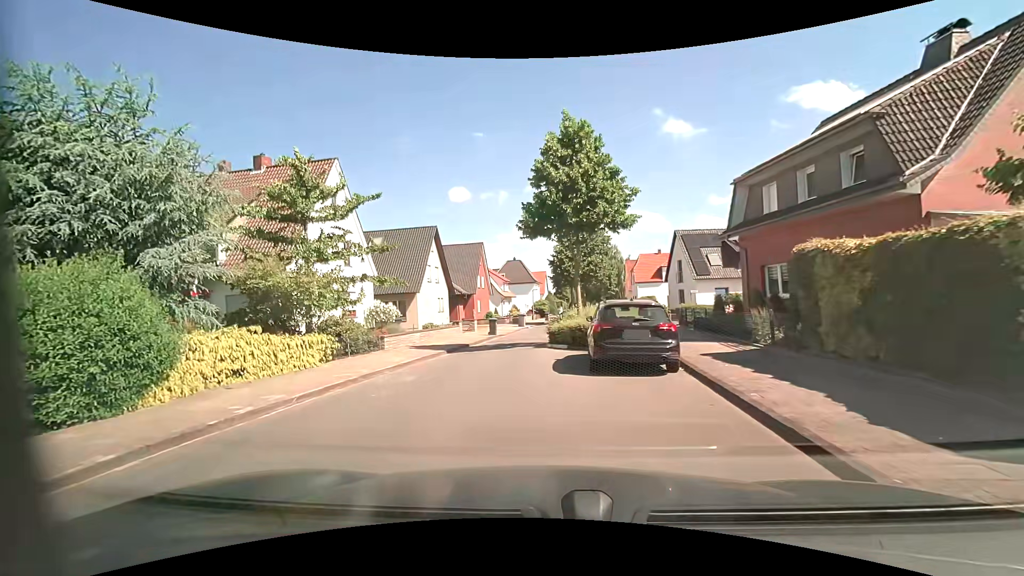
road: unclassified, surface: asphalt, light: Day
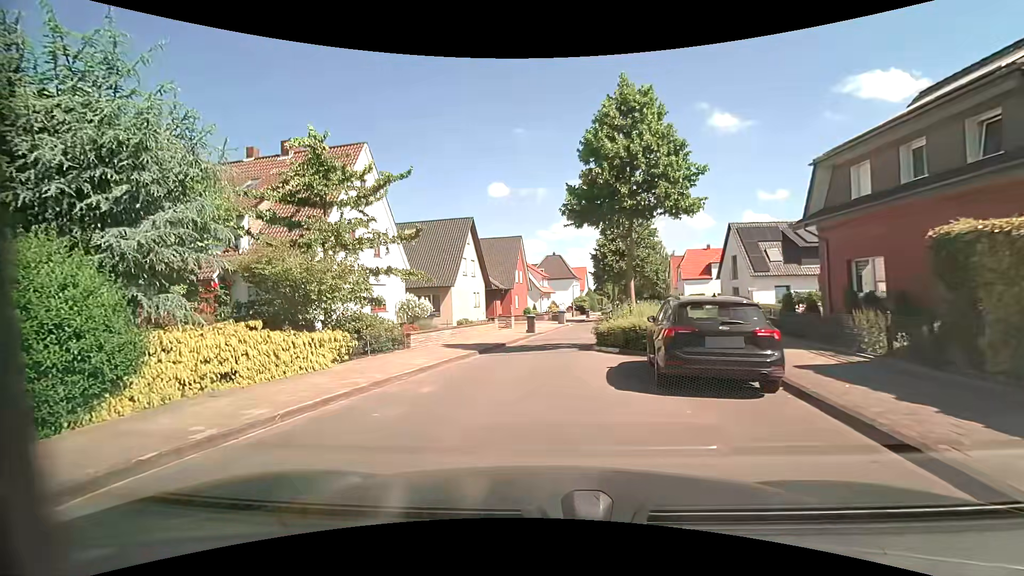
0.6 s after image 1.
(-0.1, +2.2) m; -5°
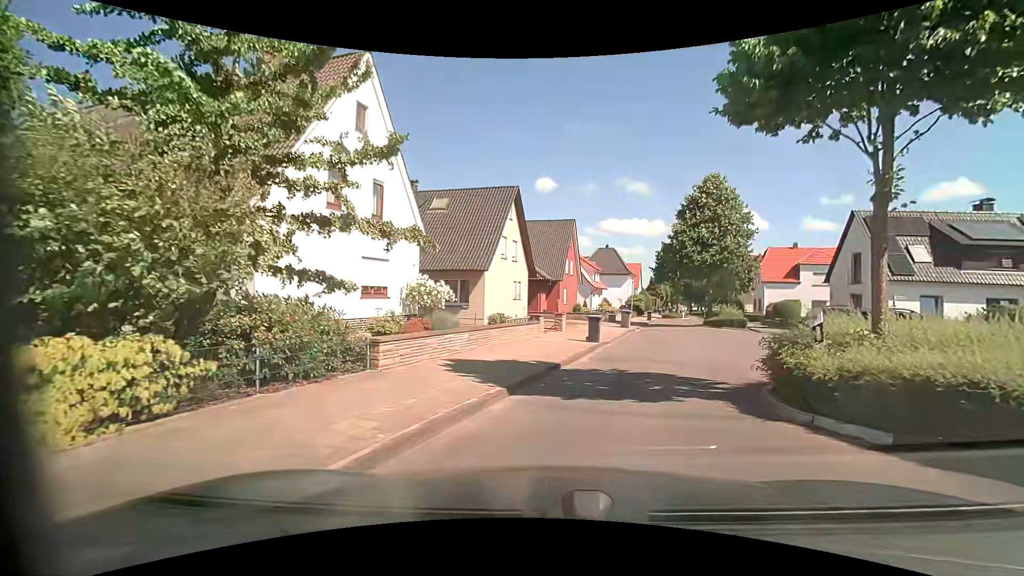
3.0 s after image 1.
(-0.9, +8.3) m; -6°
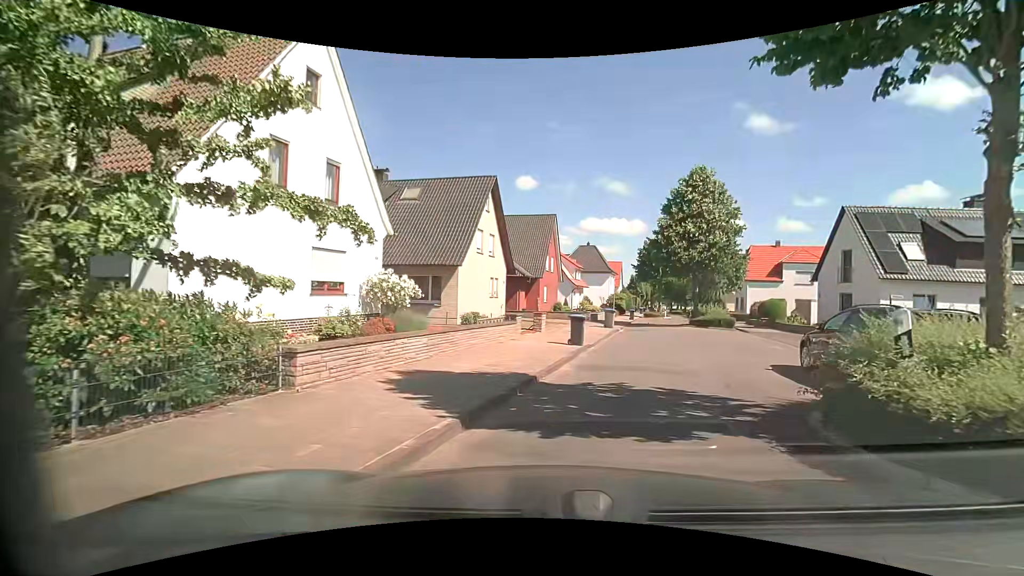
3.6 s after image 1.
(0.0, +2.1) m; +2°
